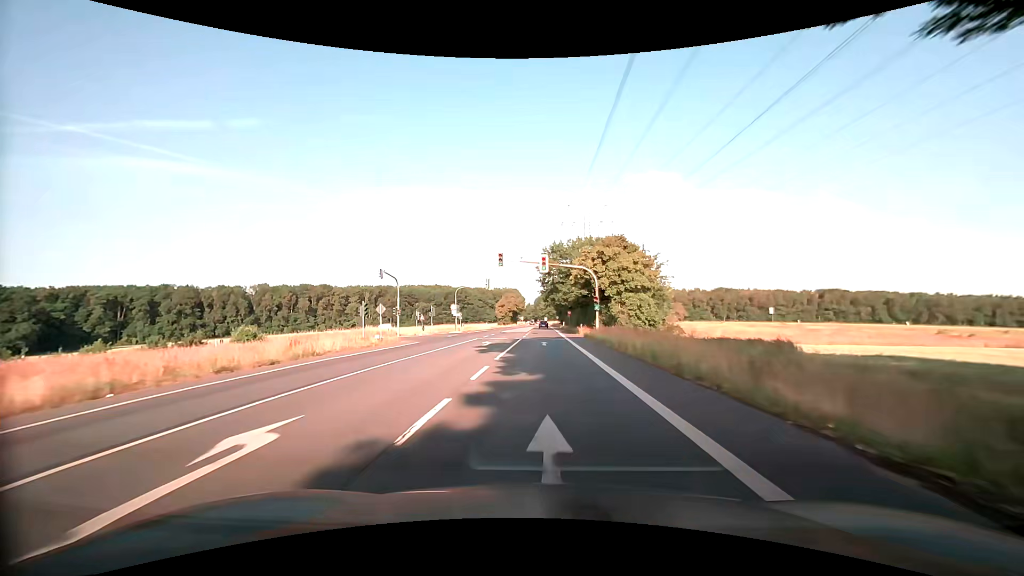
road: secondary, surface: asphalt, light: Day
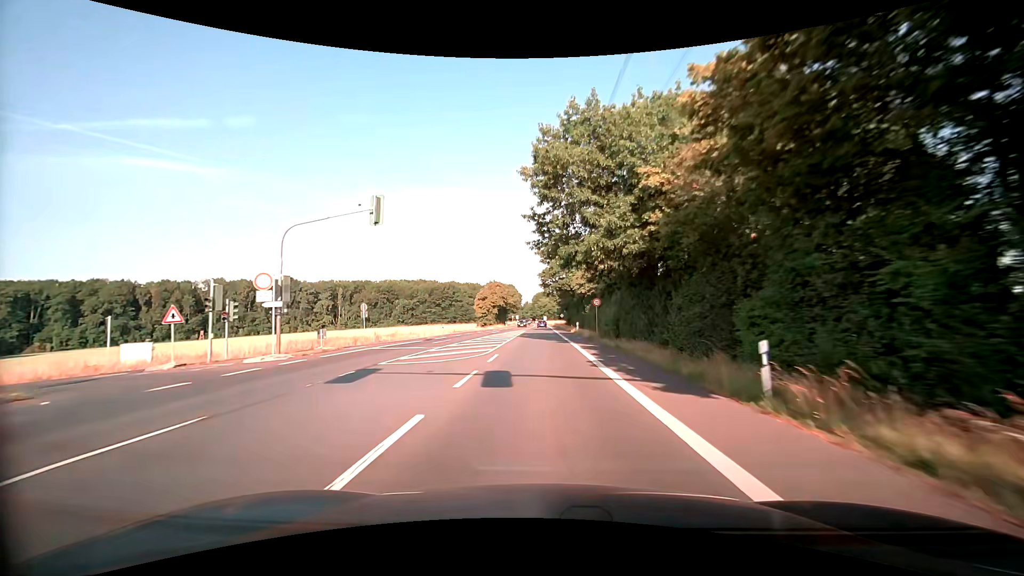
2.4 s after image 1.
(0.0, +43.7) m; 0°
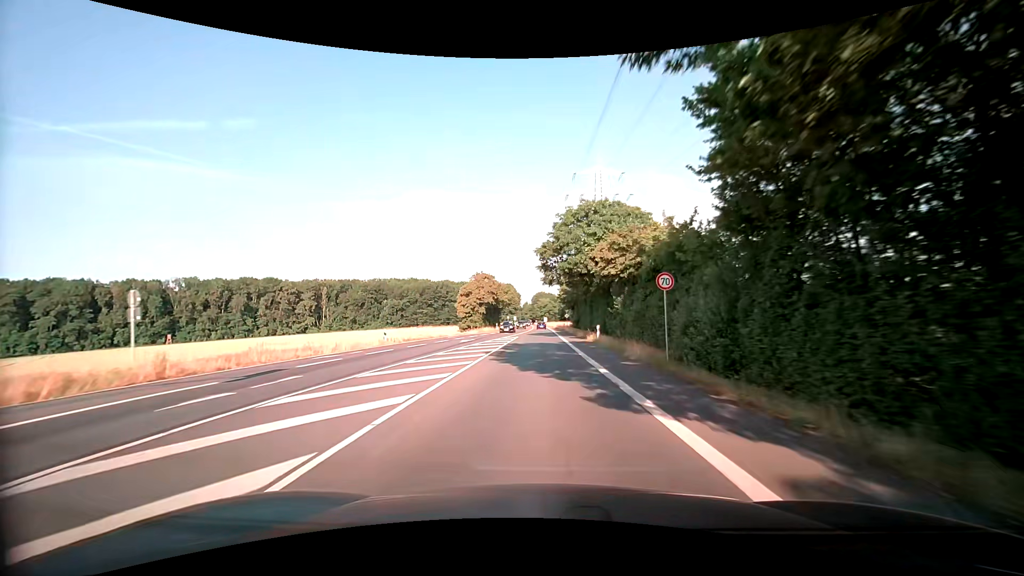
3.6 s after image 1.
(-0.1, +21.8) m; 0°
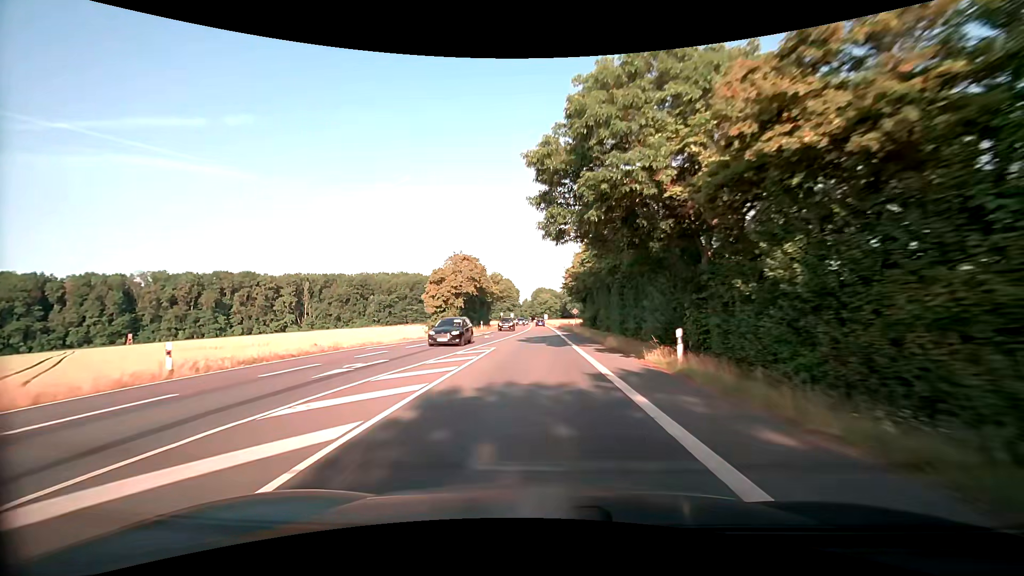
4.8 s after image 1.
(-0.1, +21.8) m; 0°
(0, +10) (0, +20) (0, +30) (0, +40) (0, +50) (0, +60) (0, +70) (0, +80) (0, +90) (0, +100) m
